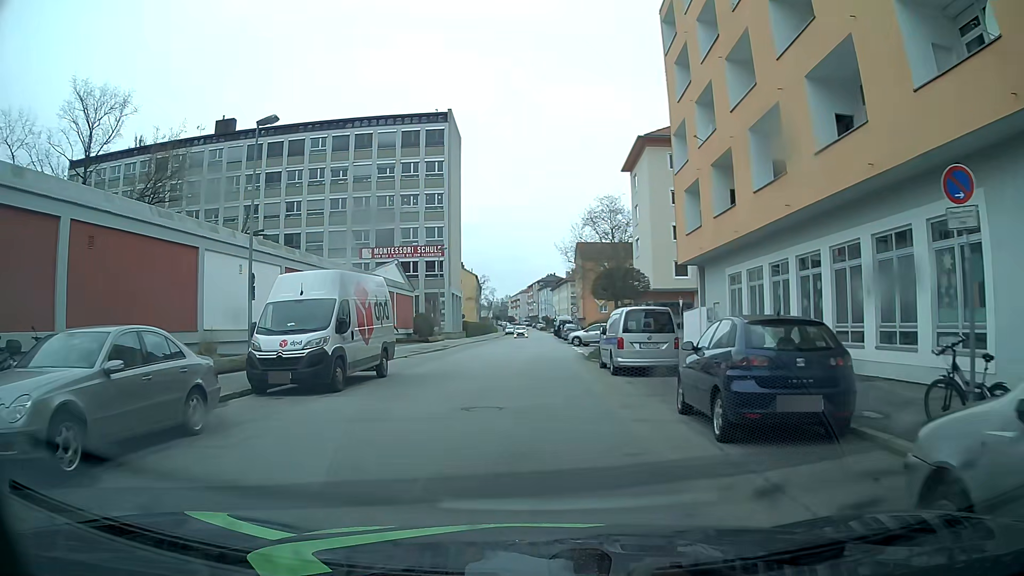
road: tertiary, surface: asphalt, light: Day
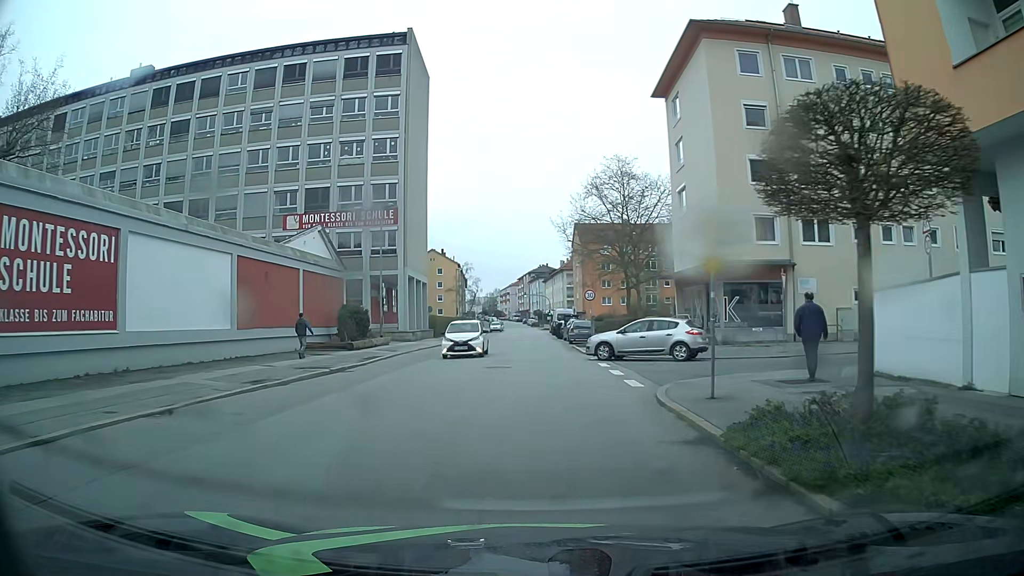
(0.0, +20.8) m; -2°
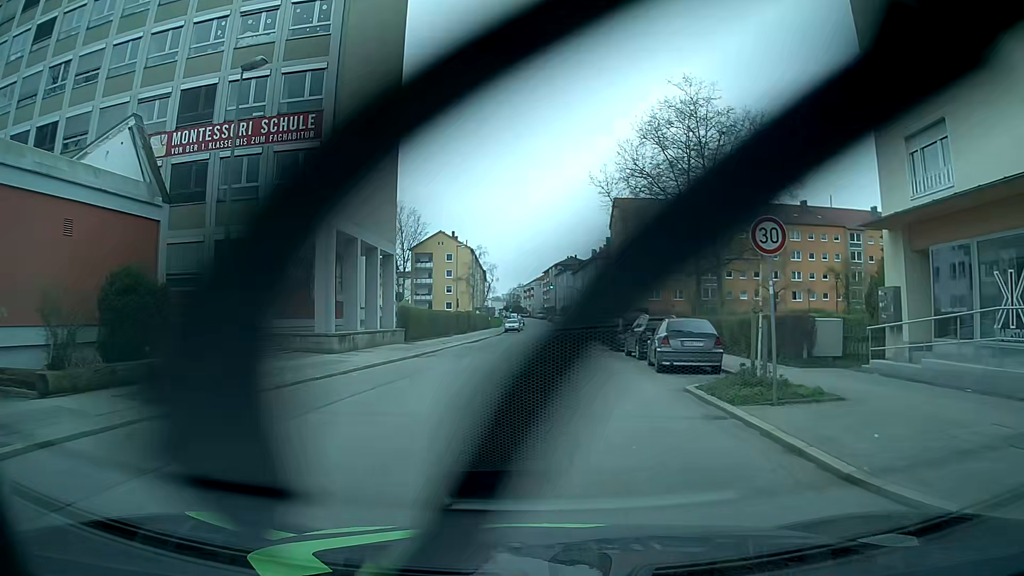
(+0.6, +23.4) m; 0°
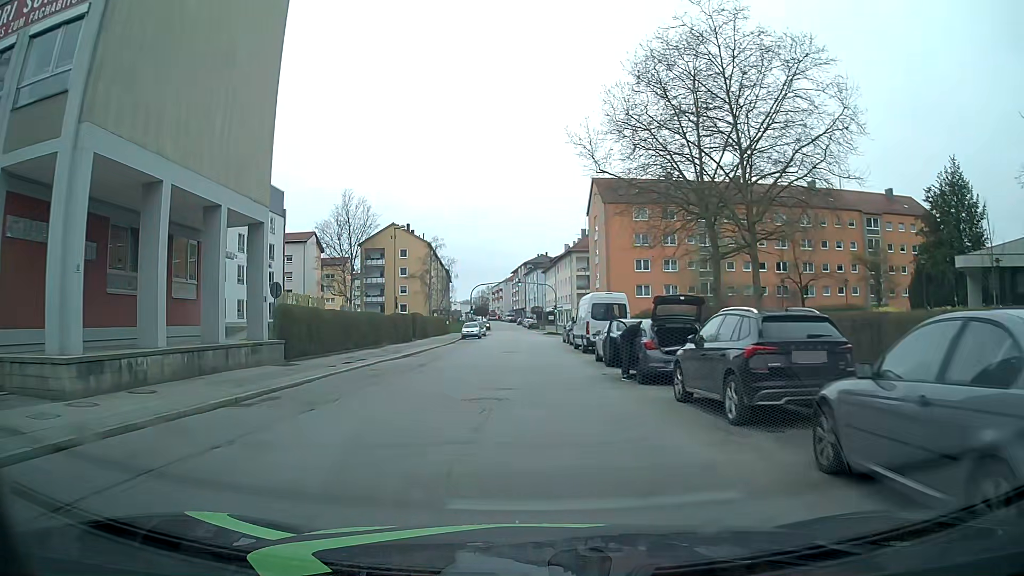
(+0.5, +14.6) m; +2°
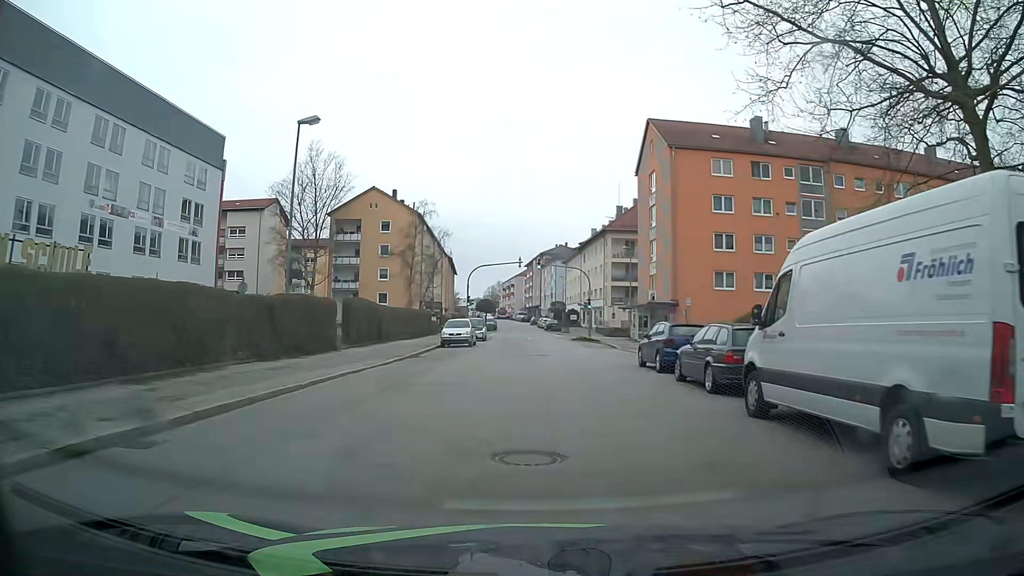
(-0.7, +24.9) m; 0°
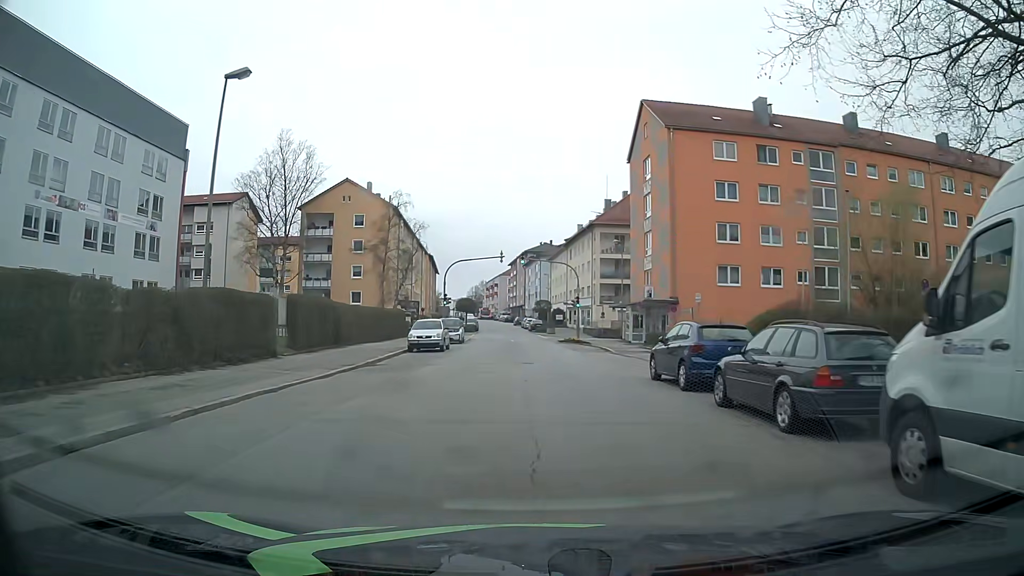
(+0.1, +5.0) m; +2°
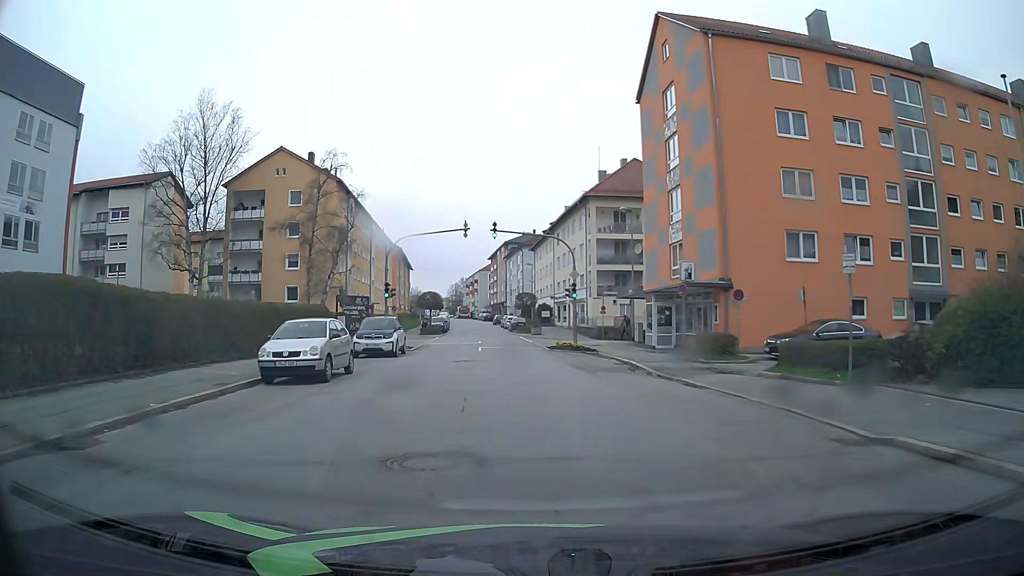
(0.0, +15.2) m; +1°
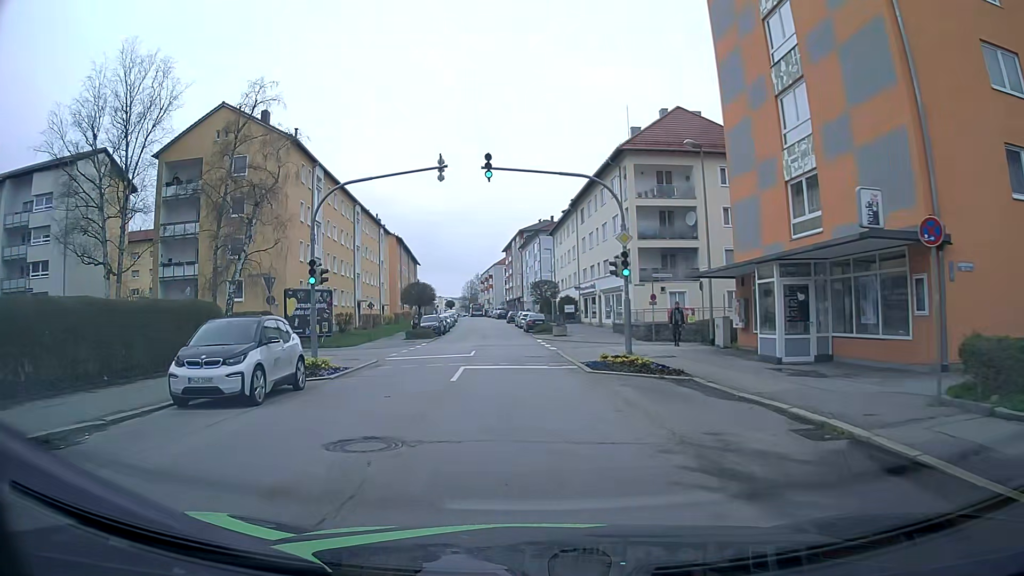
(-0.2, +14.9) m; -2°
